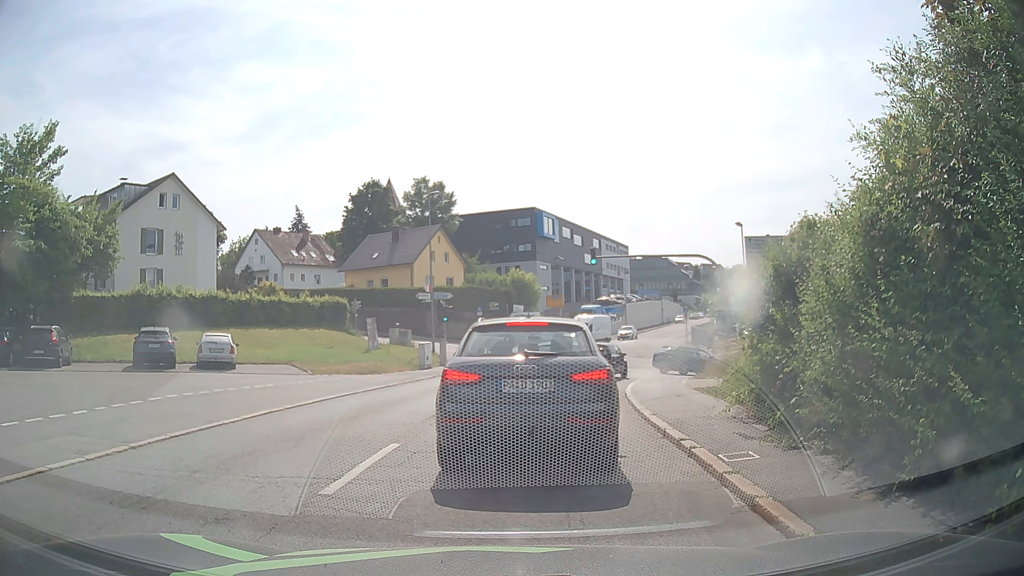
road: residential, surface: asphalt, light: Day
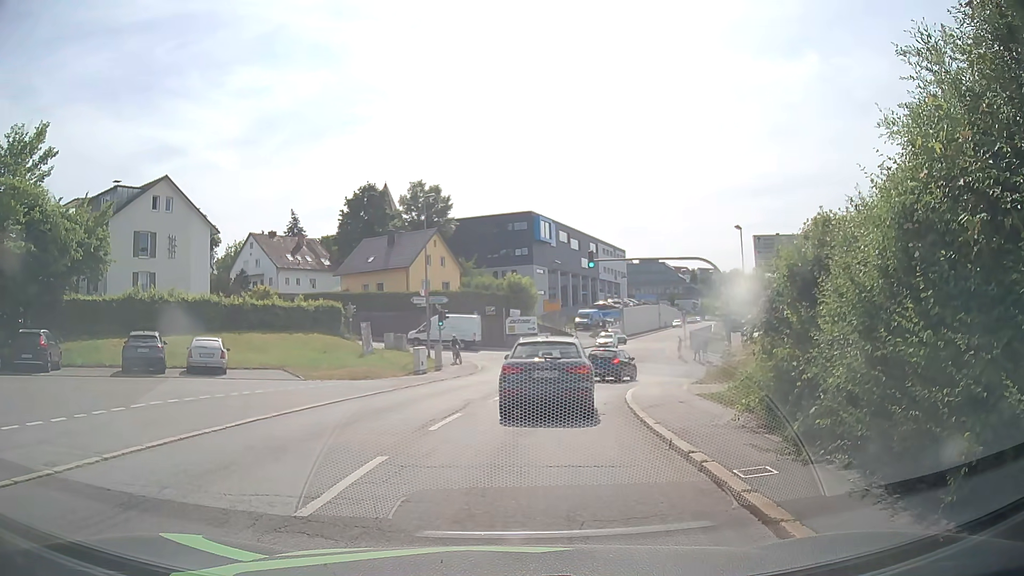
(0.0, +0.7) m; 0°
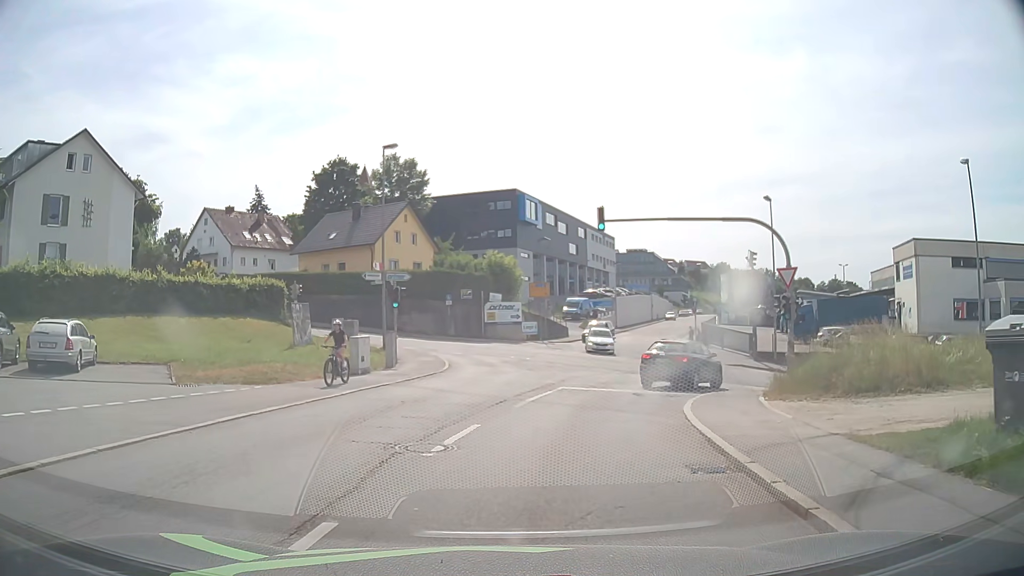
(+0.4, +9.7) m; +4°
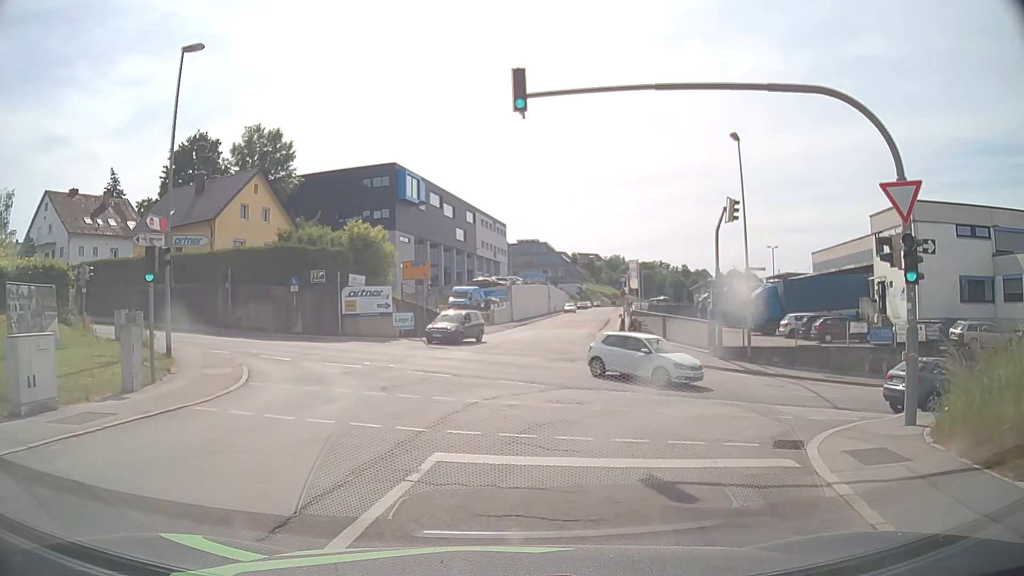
(+0.8, +12.5) m; +9°
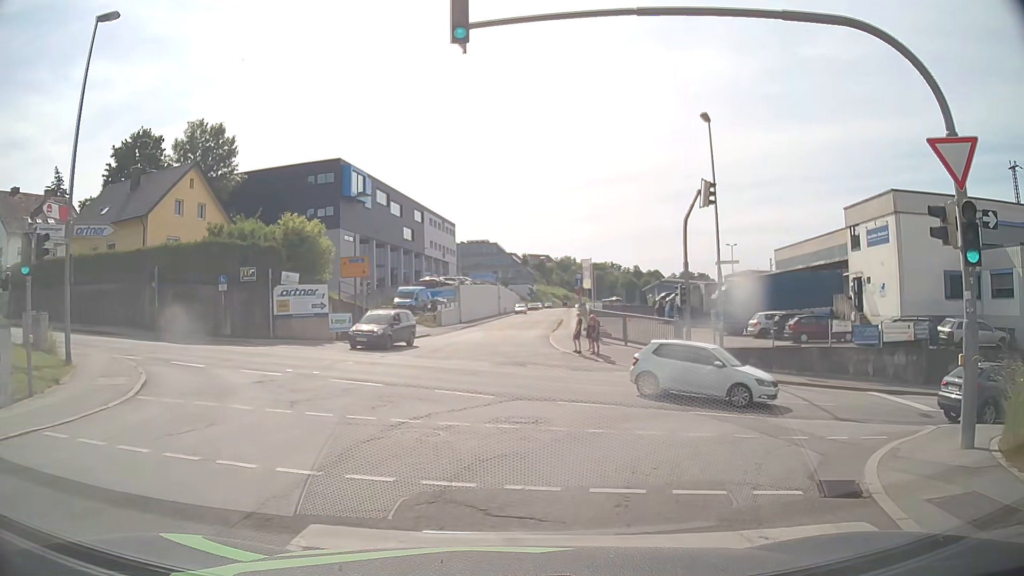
(+0.1, +3.0) m; +5°
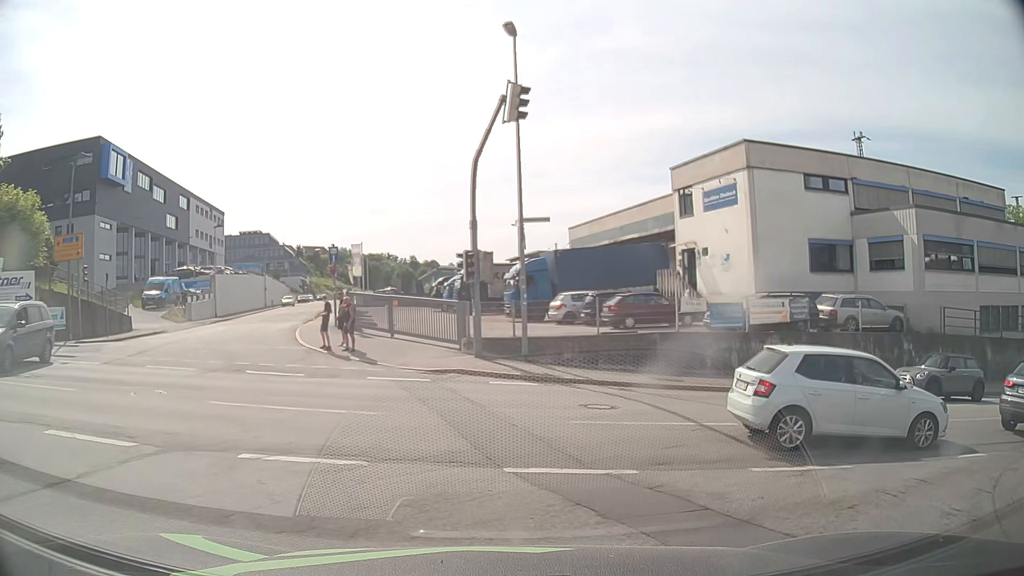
(+1.1, +7.5) m; +19°
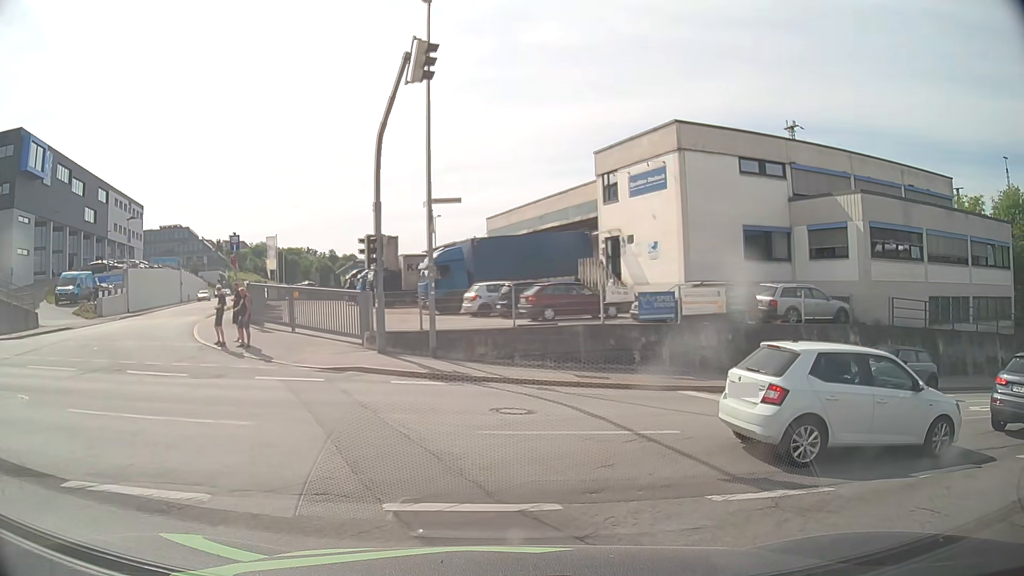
(+0.1, +1.8) m; +7°
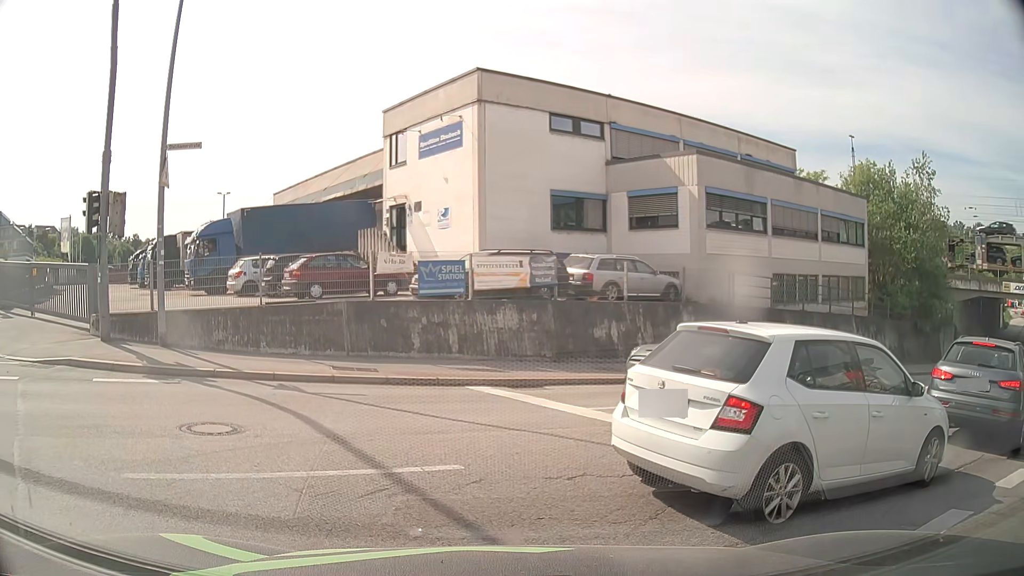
(+0.5, +3.7) m; +14°
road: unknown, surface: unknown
